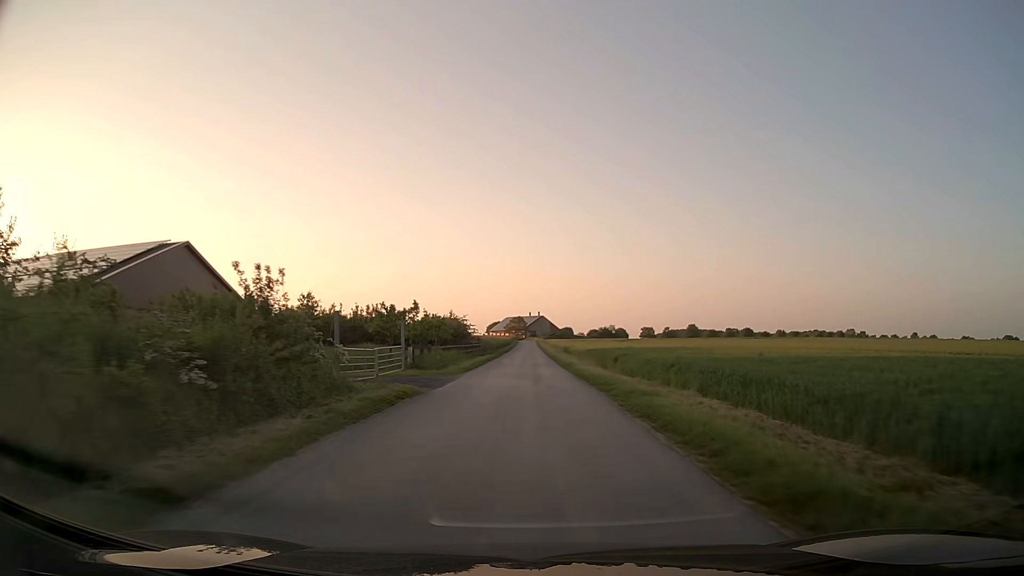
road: unclassified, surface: asphalt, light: Day
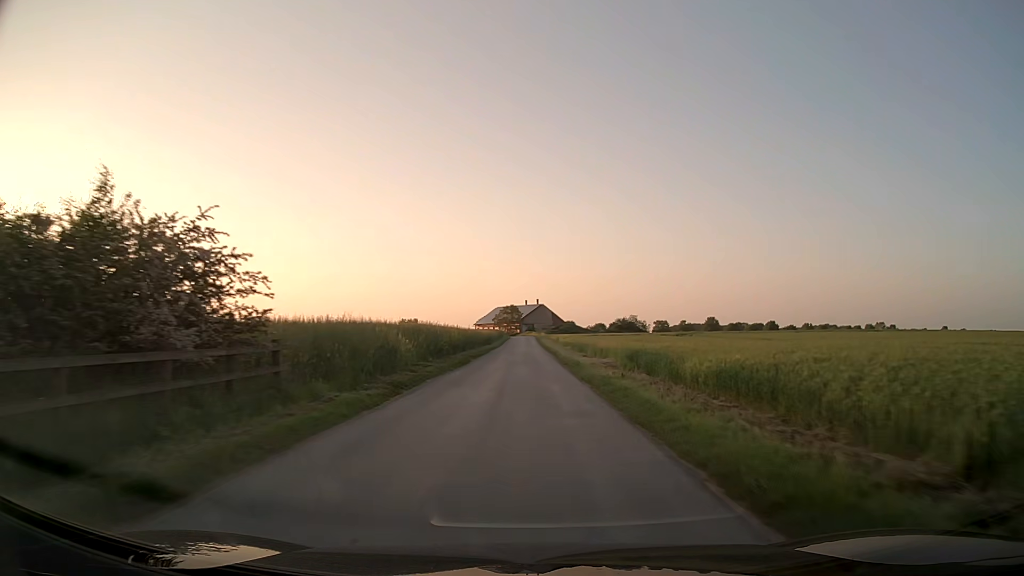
(+0.1, +55.3) m; 0°
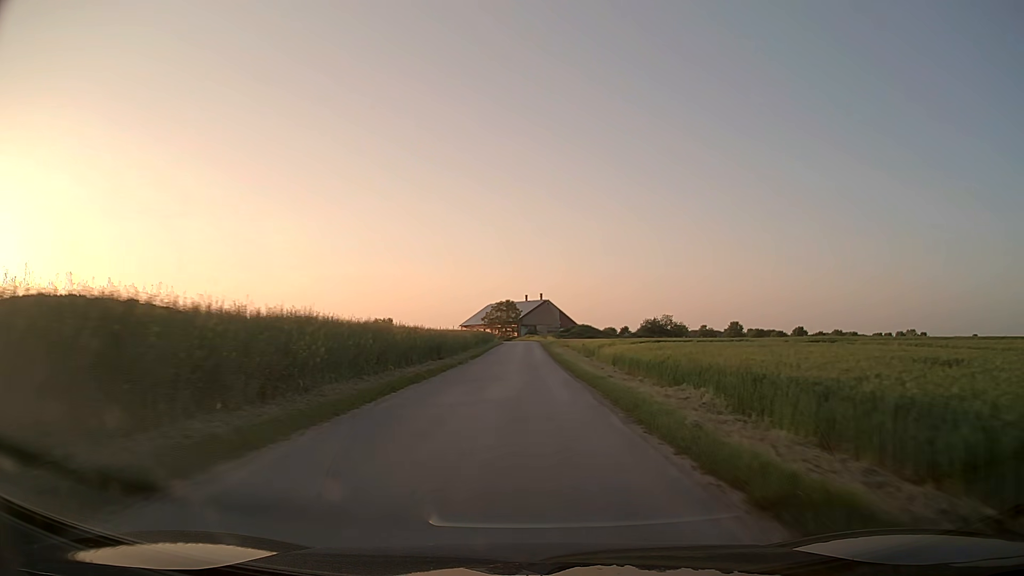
(0.0, +43.9) m; 0°
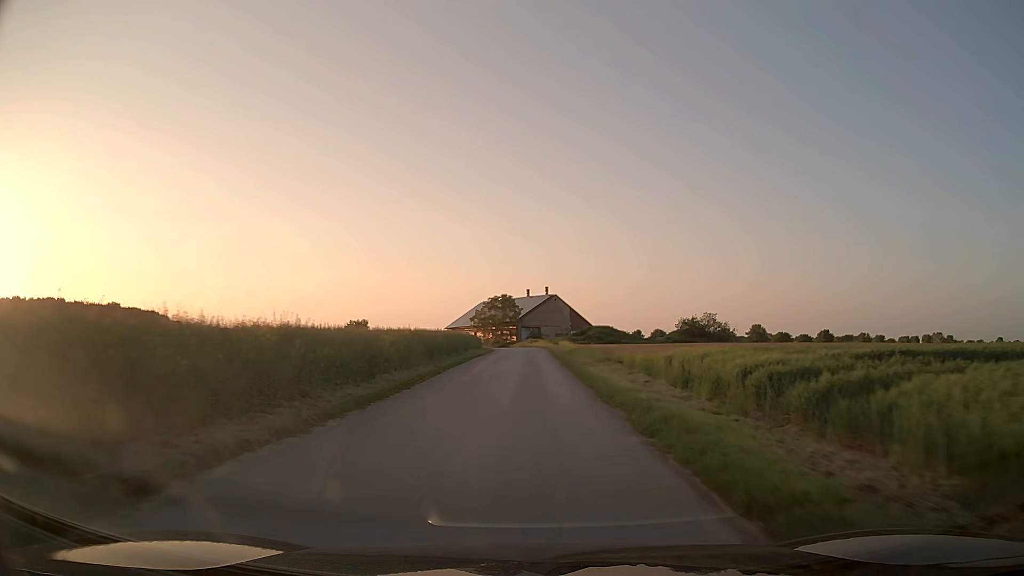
(0.0, +31.2) m; 0°
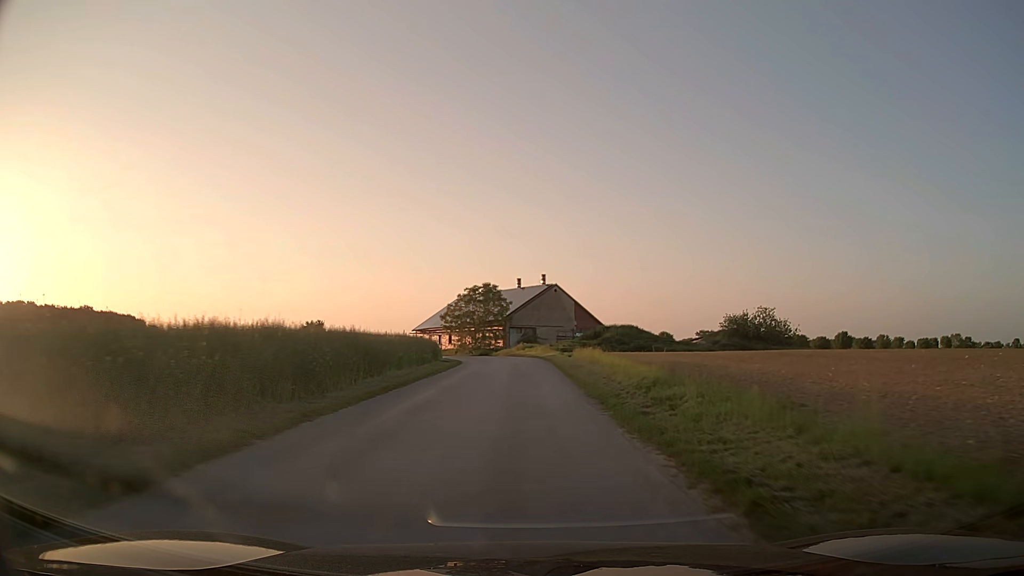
(+0.1, +29.0) m; +1°
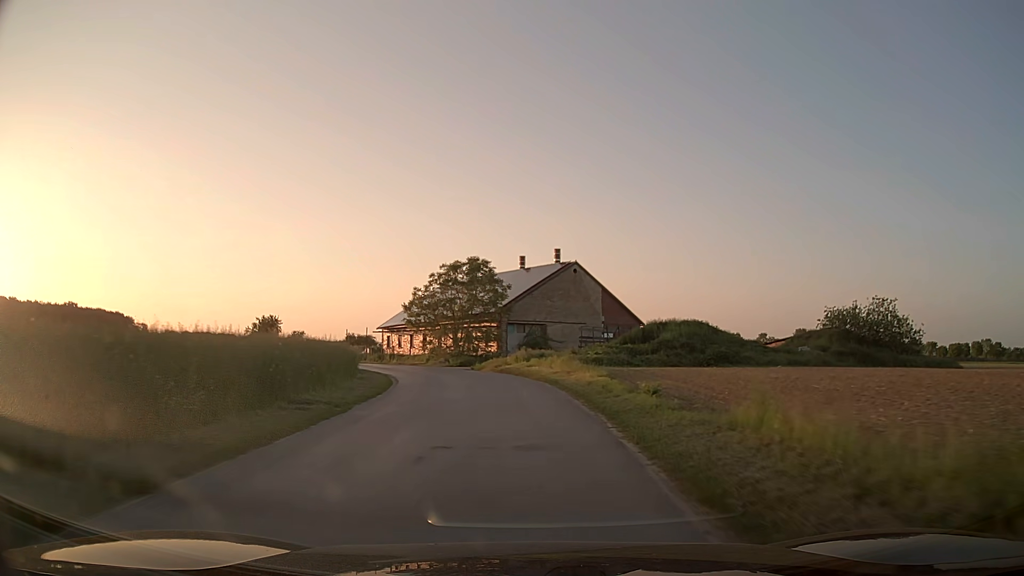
(-0.3, +27.0) m; -1°
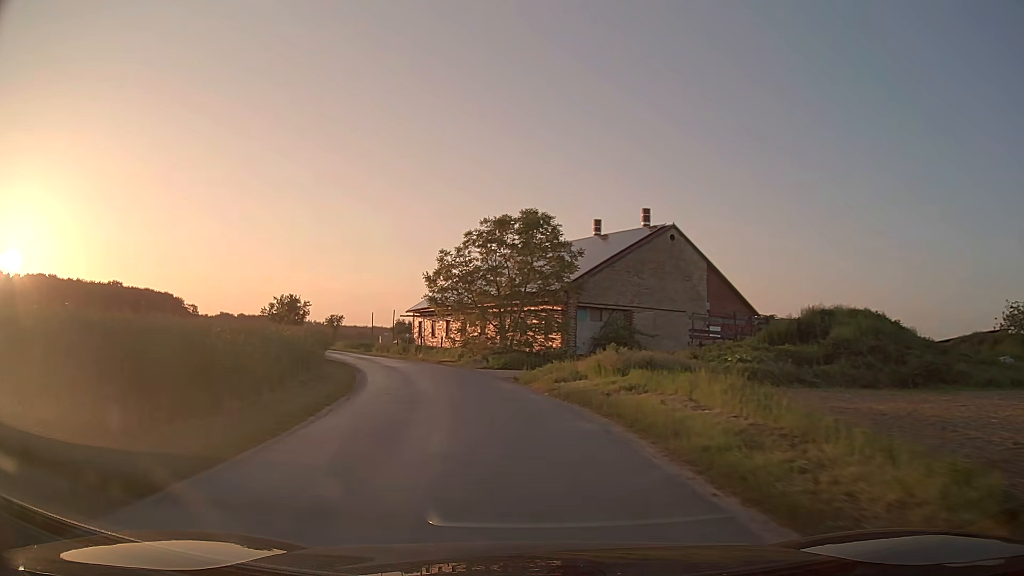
(-0.6, +17.2) m; -5°
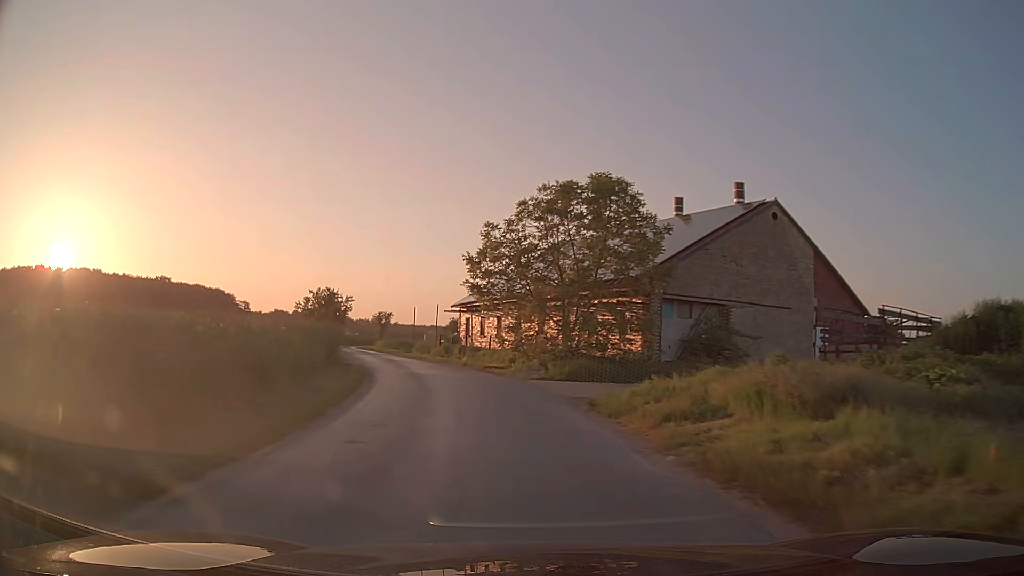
(-0.4, +8.5) m; -5°
(-1, +10) (-2, +20) (-5, +30) (-8, +39) (-12, +48) (-15, +58) (-18, +67) (-21, +77) (-23, +87) (-24, +97) m
